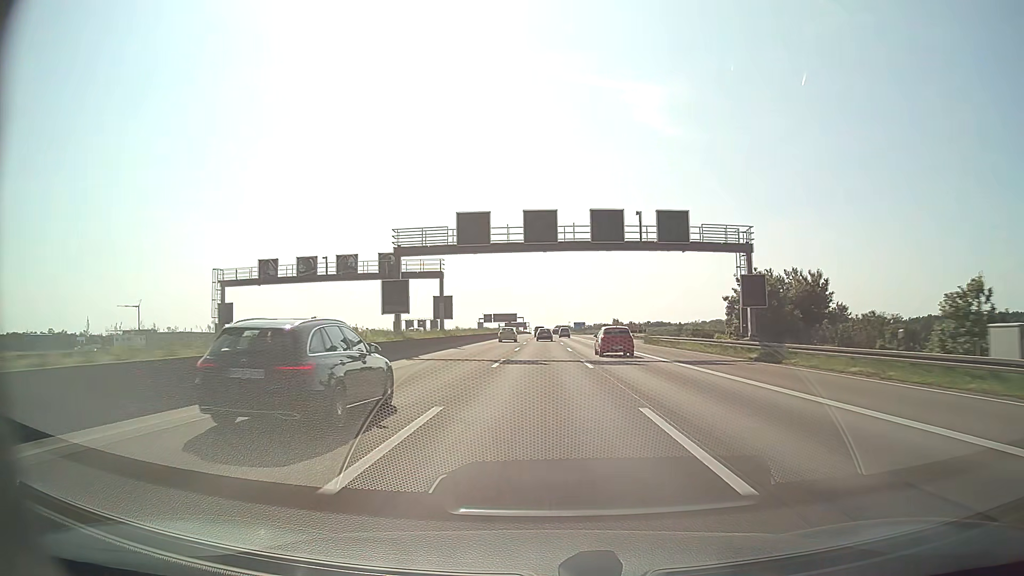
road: motorway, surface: asphalt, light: Day
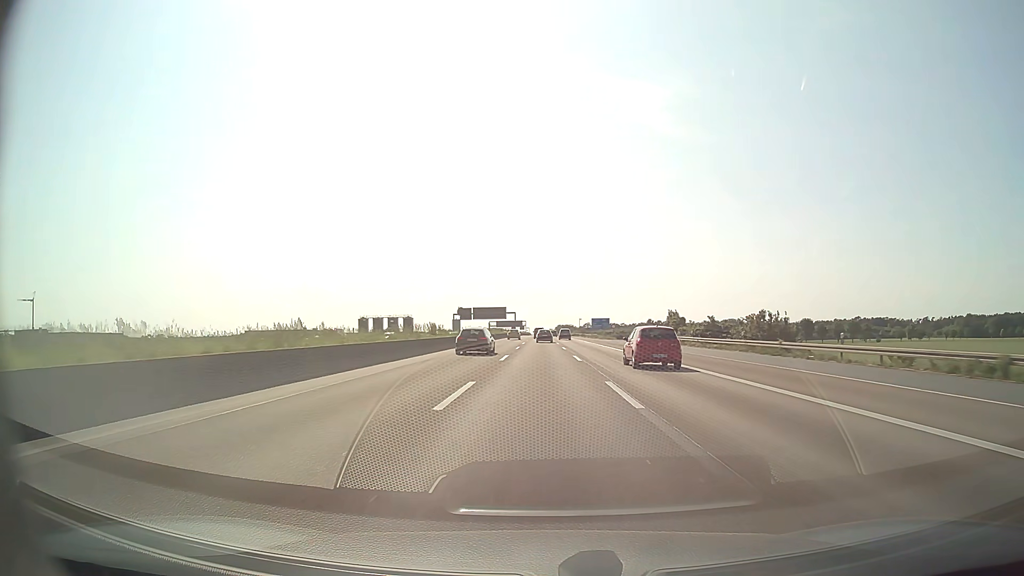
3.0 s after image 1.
(0.0, +84.4) m; 0°
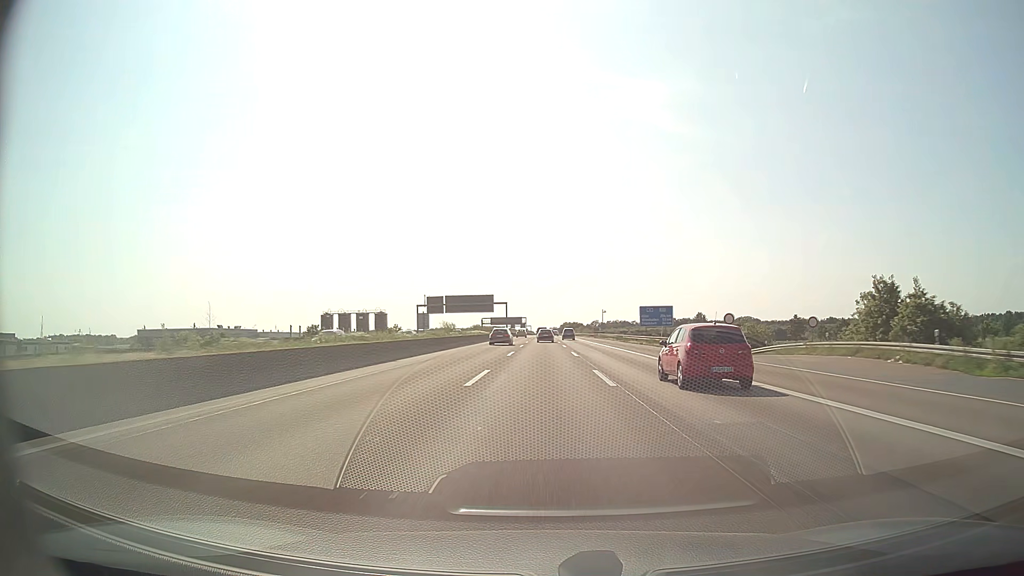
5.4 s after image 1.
(-0.2, +67.4) m; 0°
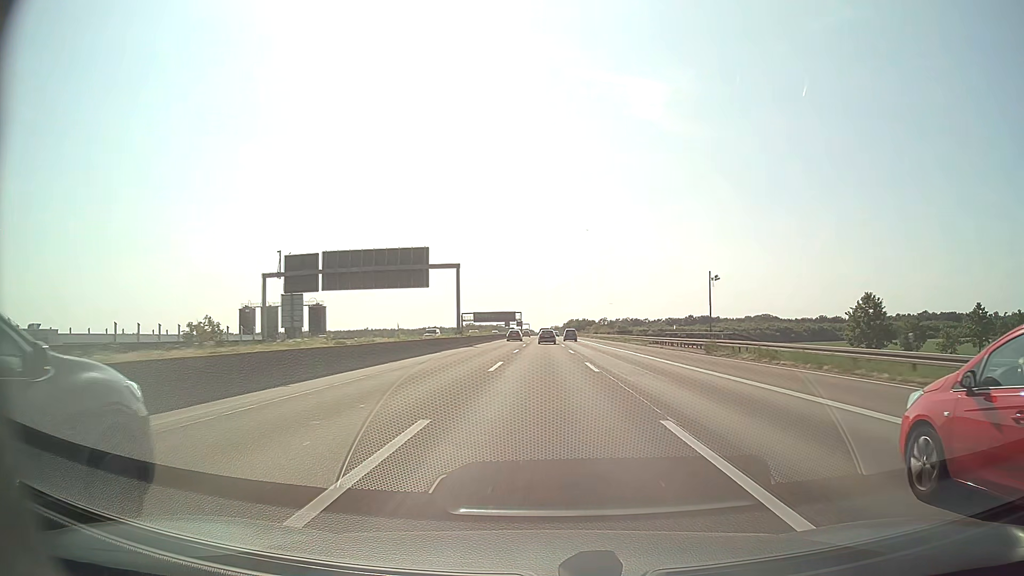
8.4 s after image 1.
(-0.1, +84.1) m; 0°
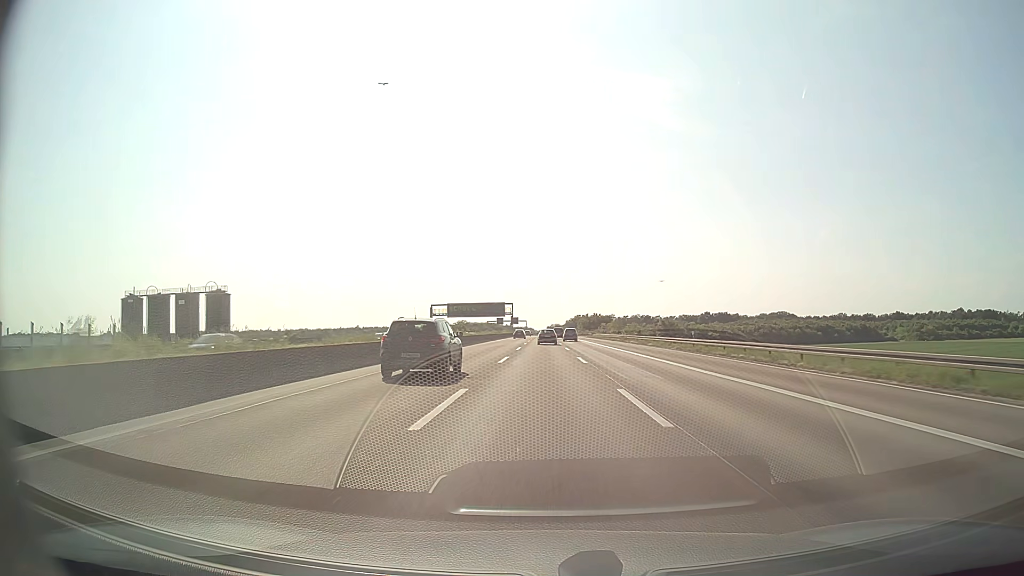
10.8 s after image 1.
(0.0, +67.0) m; 0°
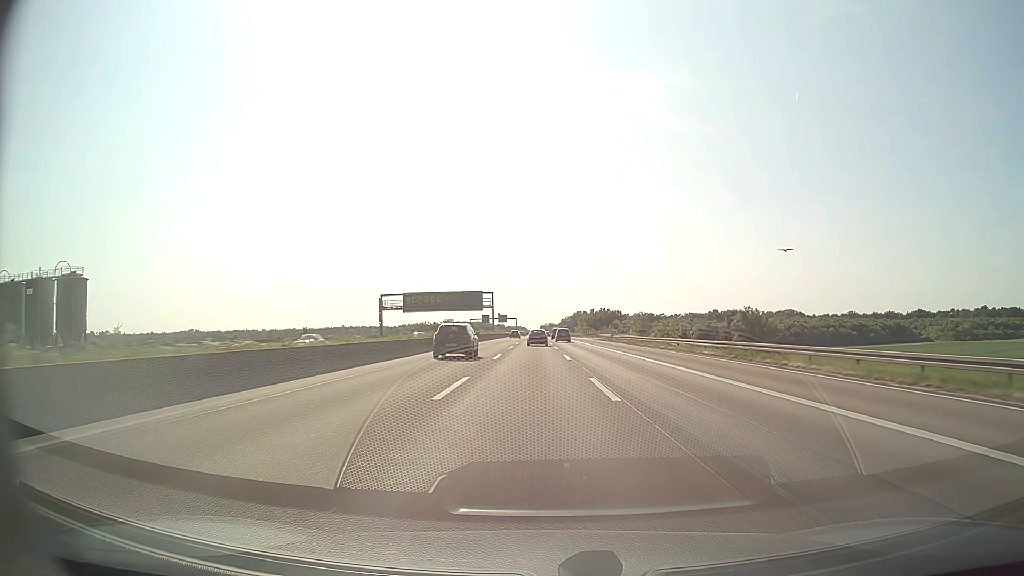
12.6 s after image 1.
(+0.2, +50.2) m; +1°
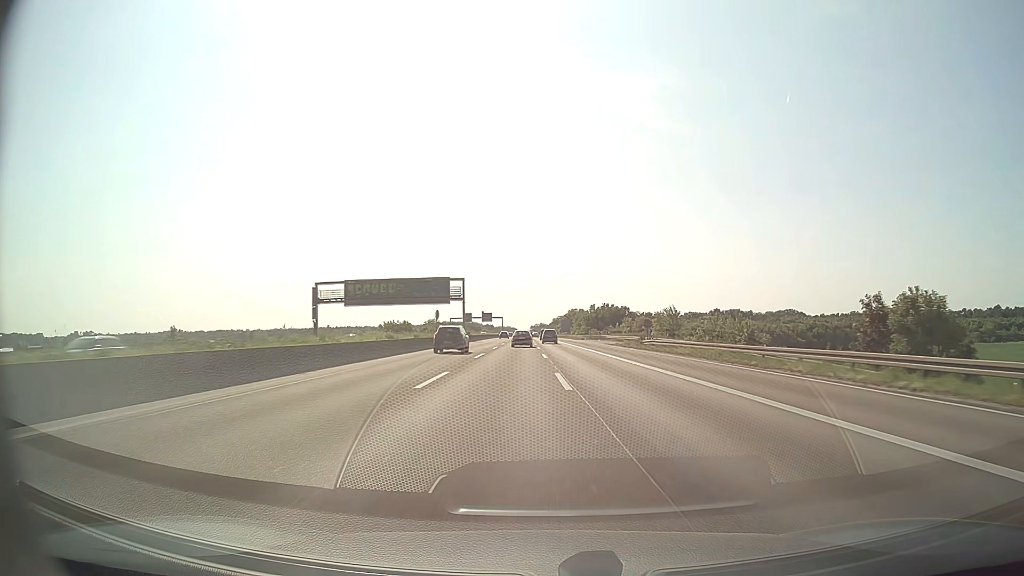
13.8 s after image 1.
(+0.2, +33.5) m; +1°
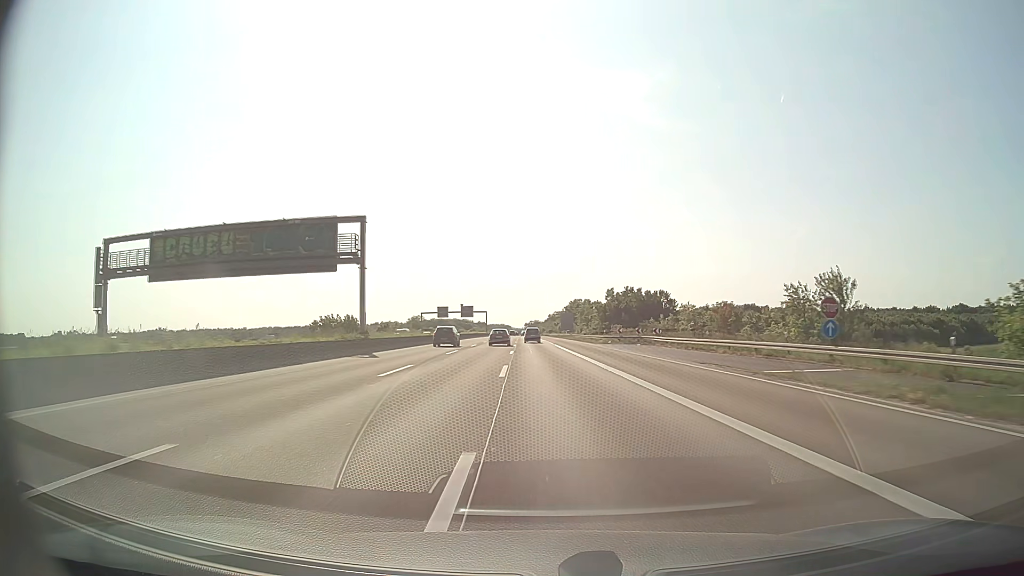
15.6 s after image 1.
(+0.3, +50.3) m; 0°
(0, +10) (0, +20) (0, +30) (0, +40) (-1, +50) (-1, +60) (-1, +70) (-1, +80) (-2, +90) (-2, +100) m
